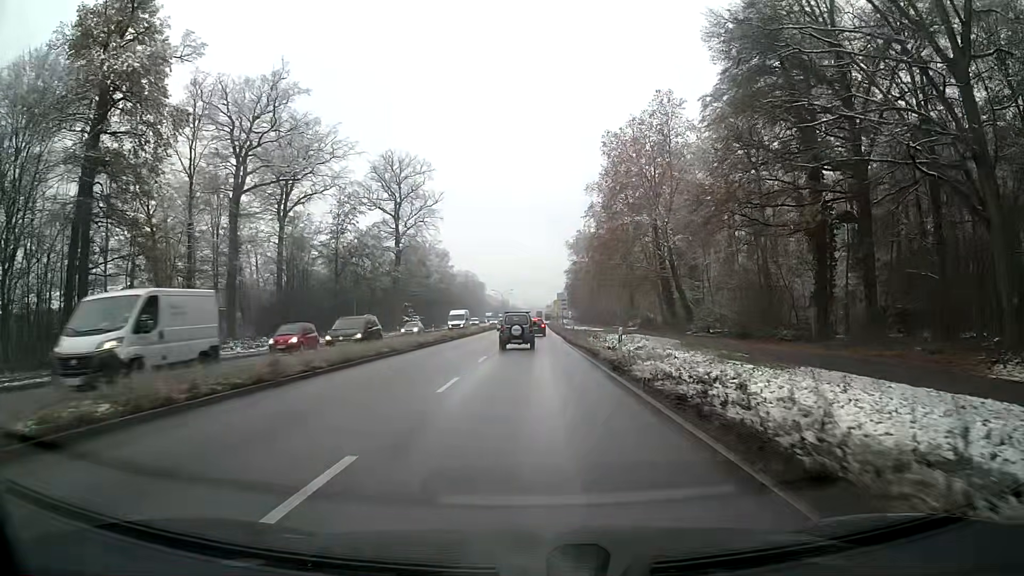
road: primary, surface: asphalt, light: Day
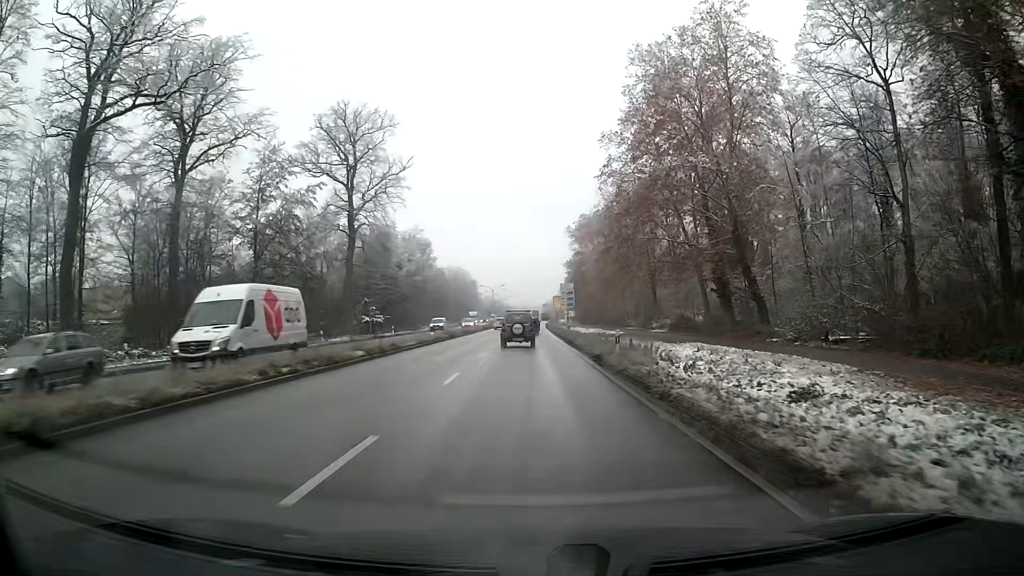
(+0.5, +26.1) m; +1°
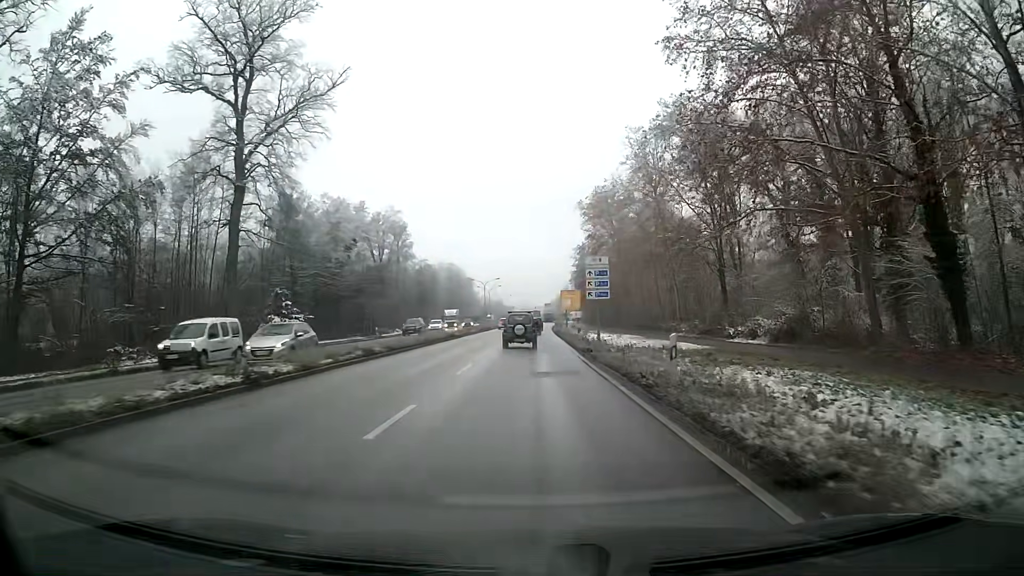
(+0.1, +33.9) m; 0°
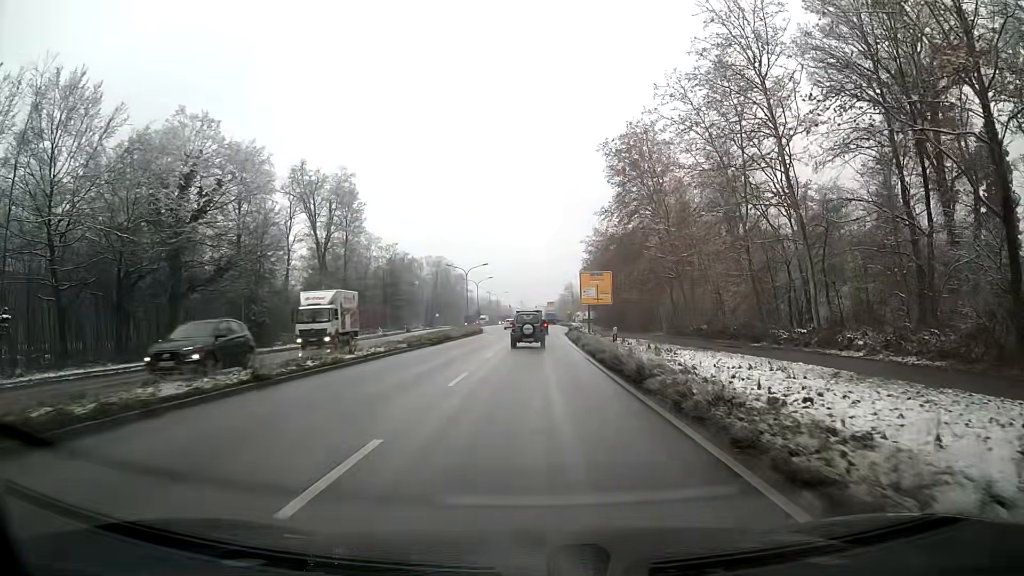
(+0.3, +39.8) m; 0°
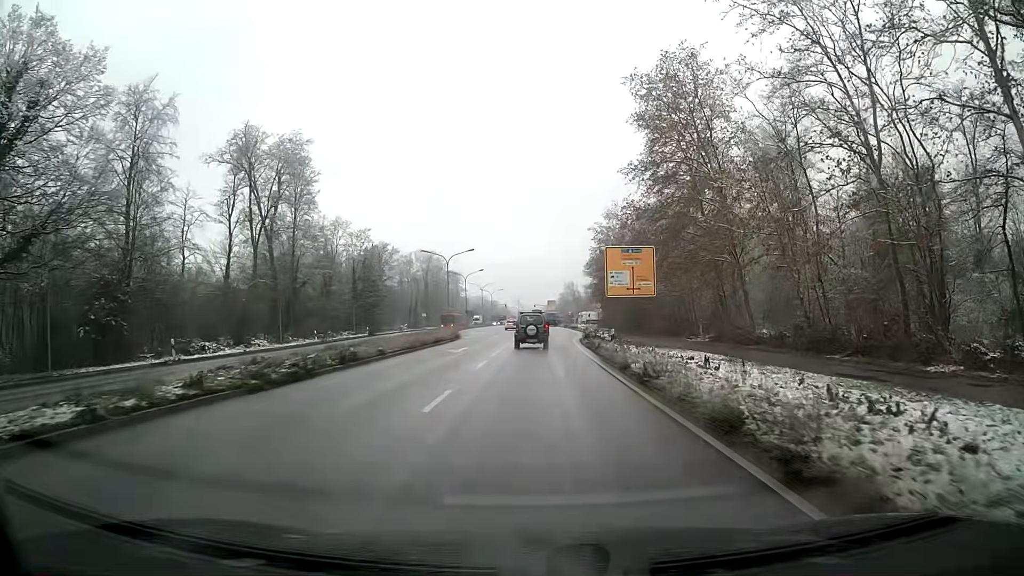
(0.0, +22.3) m; 0°
(0, +10) (0, +20) (0, +30) (0, +40) (0, +50) (0, +60) (0, +70) (0, +80) (0, +90) (0, +100) m
